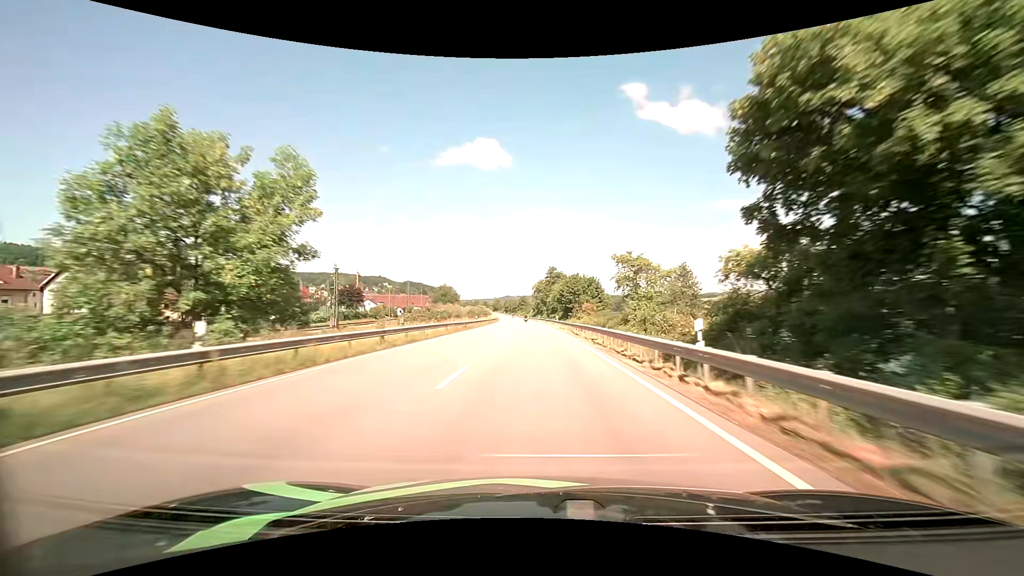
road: primary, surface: asphalt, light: Day
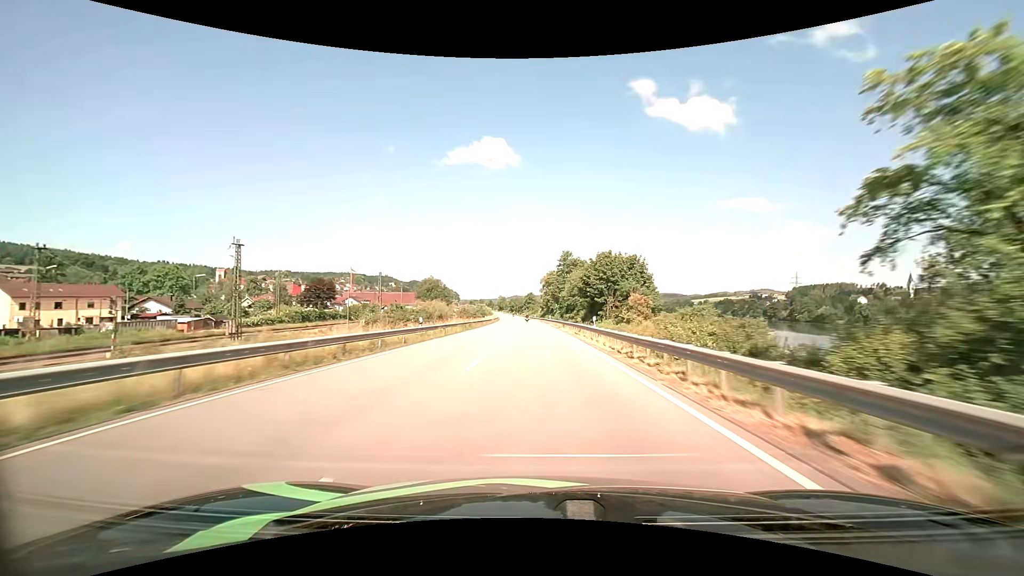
(-0.2, +32.9) m; -1°
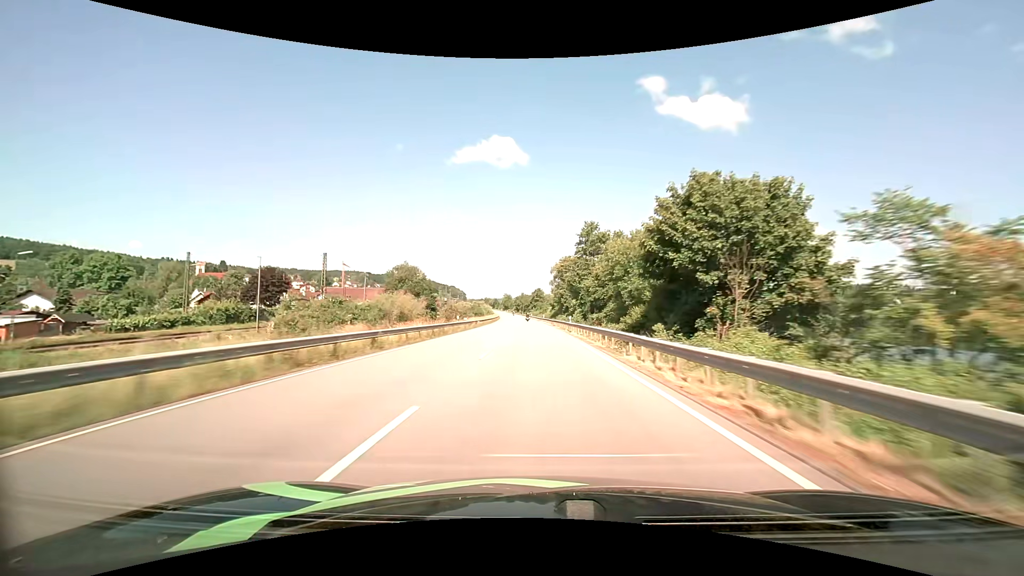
(-0.3, +33.2) m; -1°
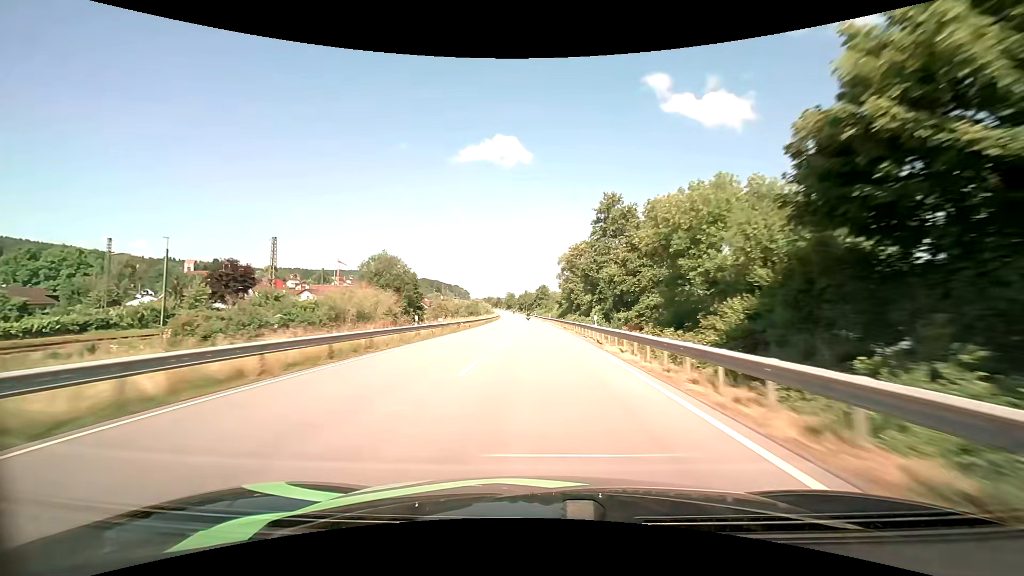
(-0.1, +16.6) m; 0°
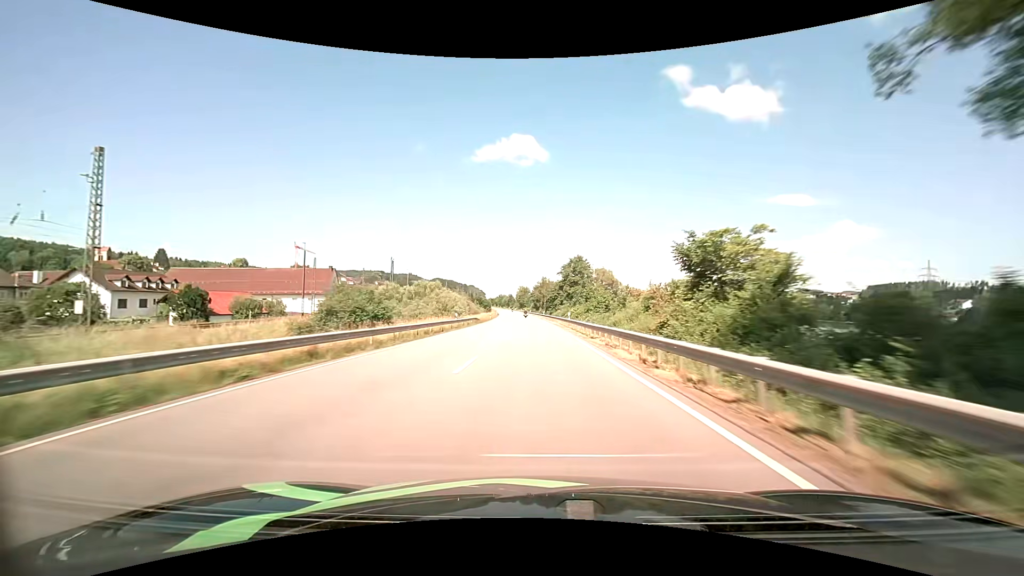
(-1.6, +84.3) m; -2°
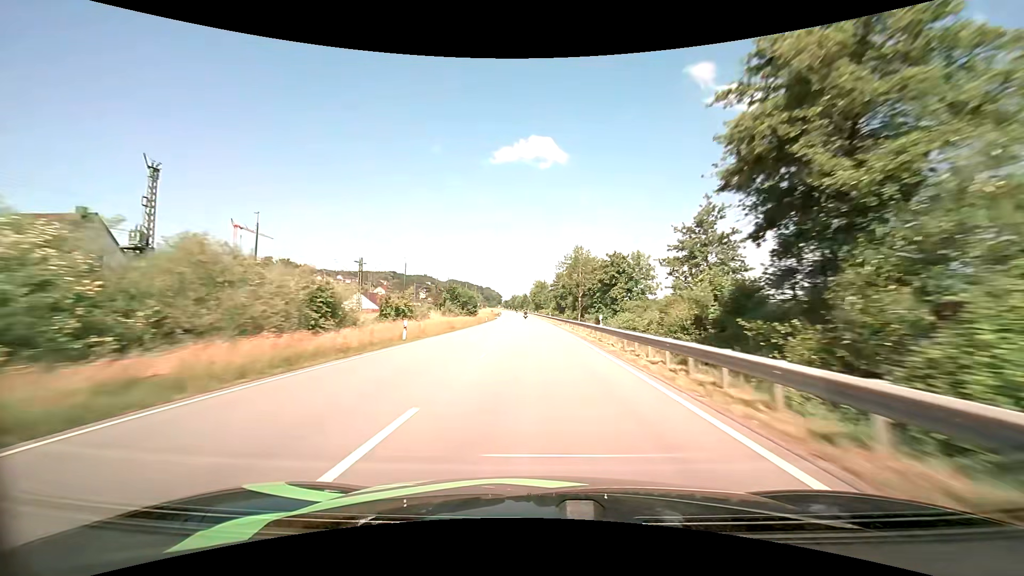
(-1.4, +68.4) m; -2°
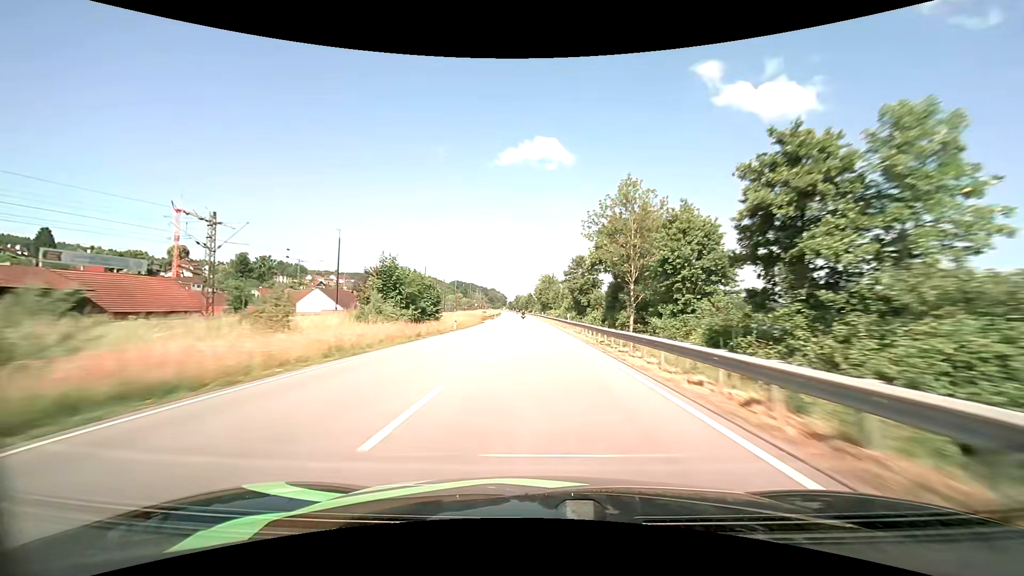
(-0.2, +34.1) m; -1°
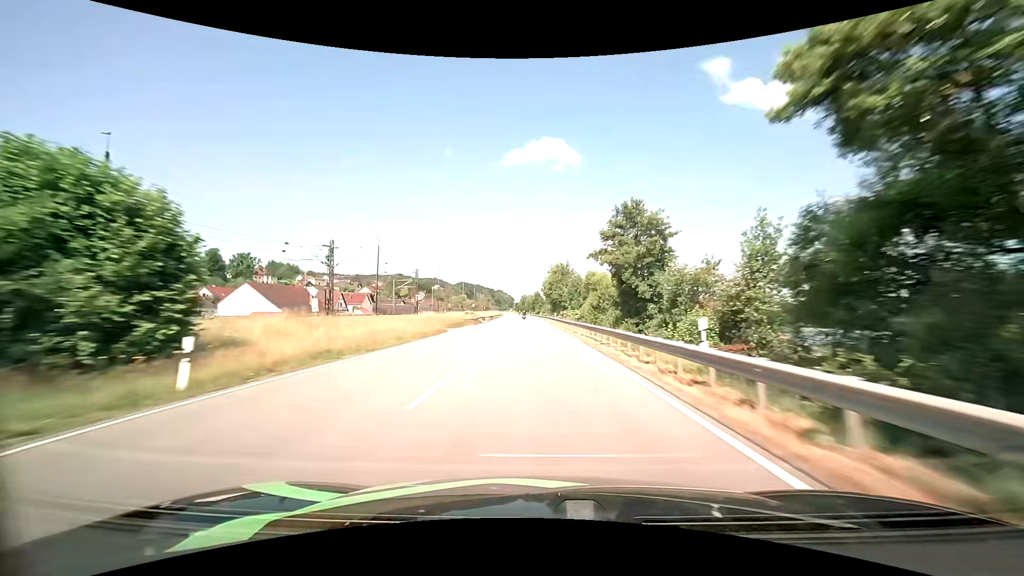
(-0.2, +34.0) m; -1°
(0, +10) (0, +20) (0, +30) (0, +40) (-1, +50) (-1, +60) (-1, +70) (-1, +80) (-2, +90) (-2, +100) m
